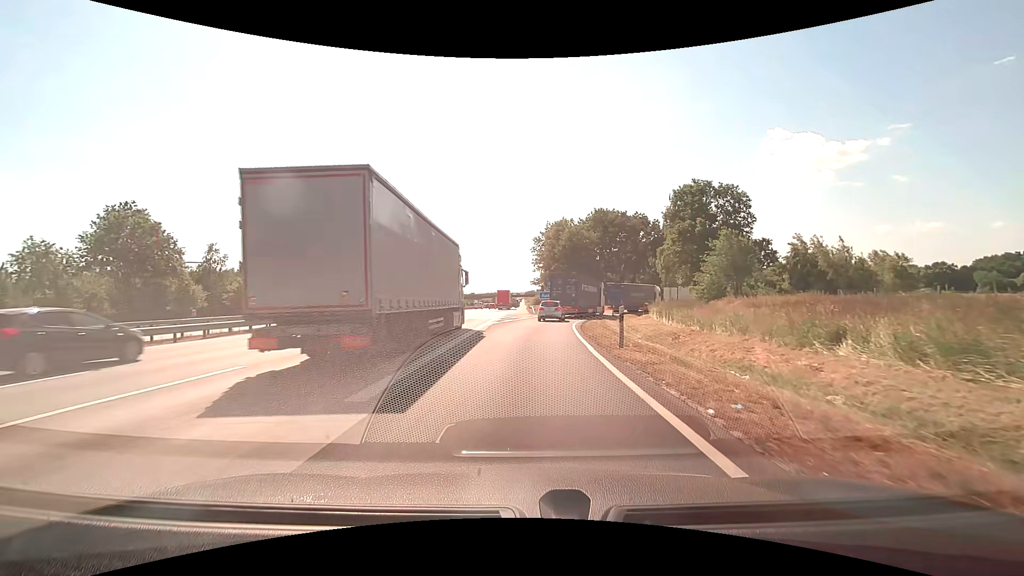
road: motorway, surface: concrete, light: Day
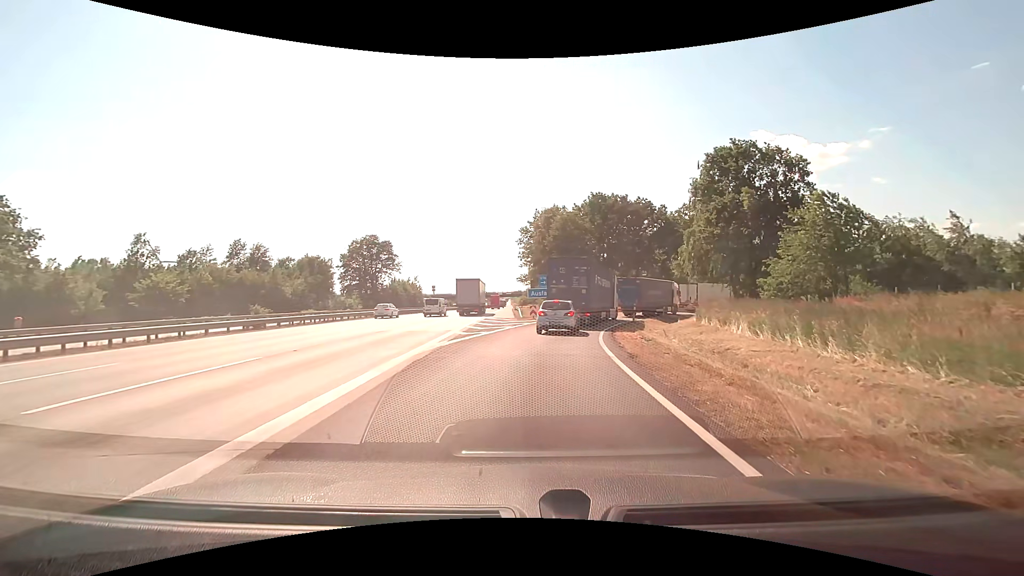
(+0.1, +15.6) m; +1°
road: motorway_link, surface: asphalt
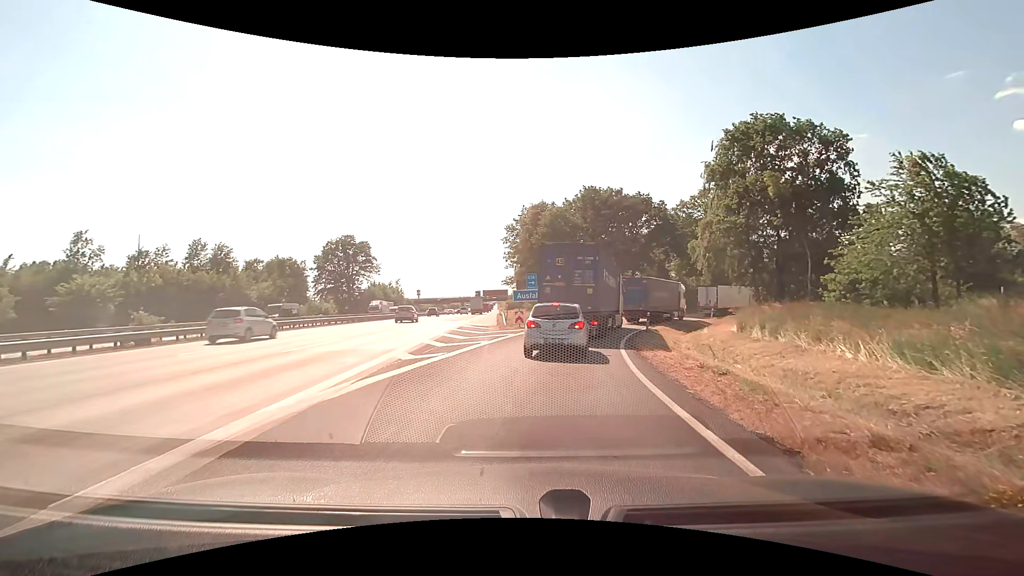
(+0.1, +7.9) m; +1°
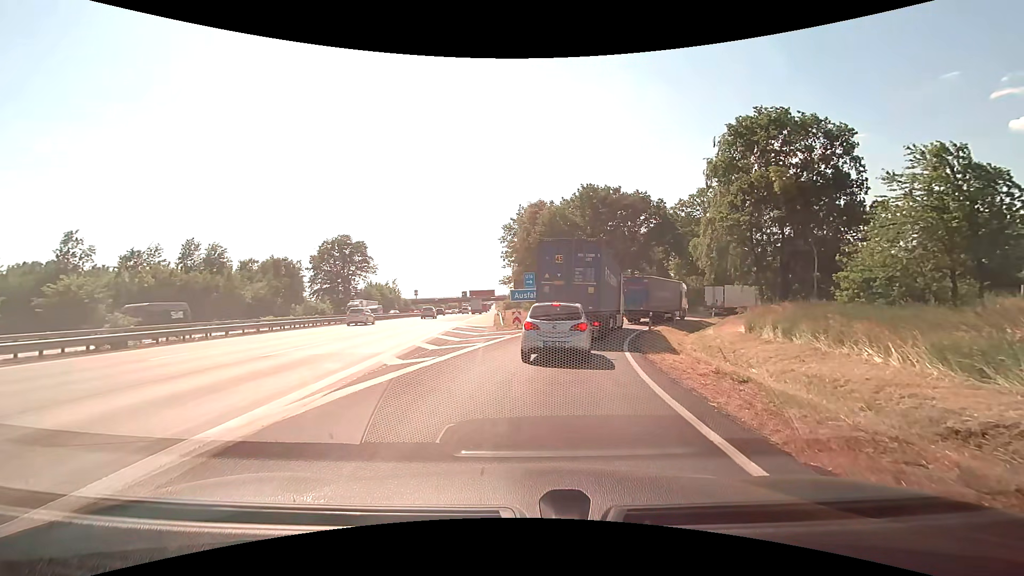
(0.0, +1.1) m; 0°
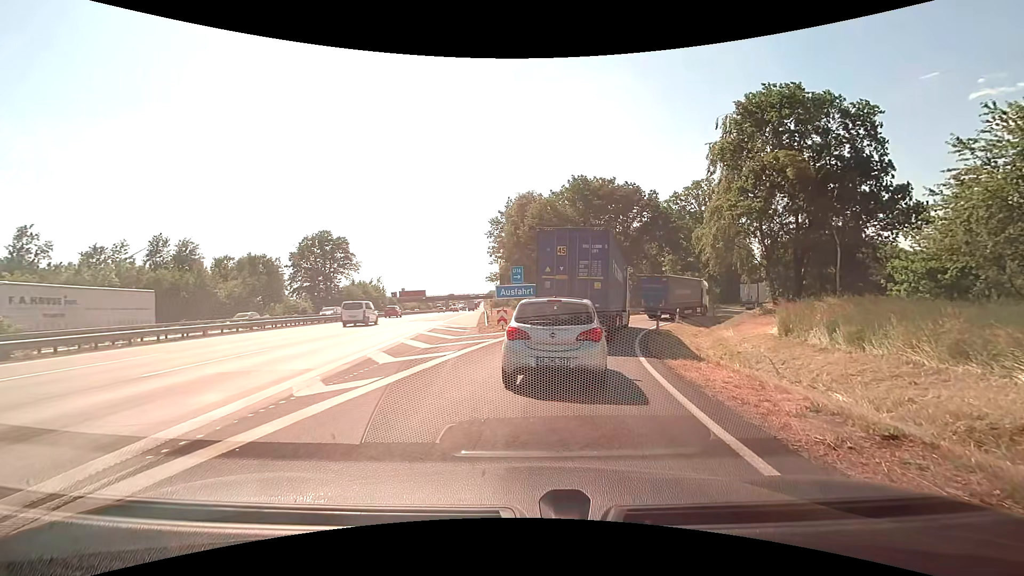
(0.0, +4.1) m; 0°
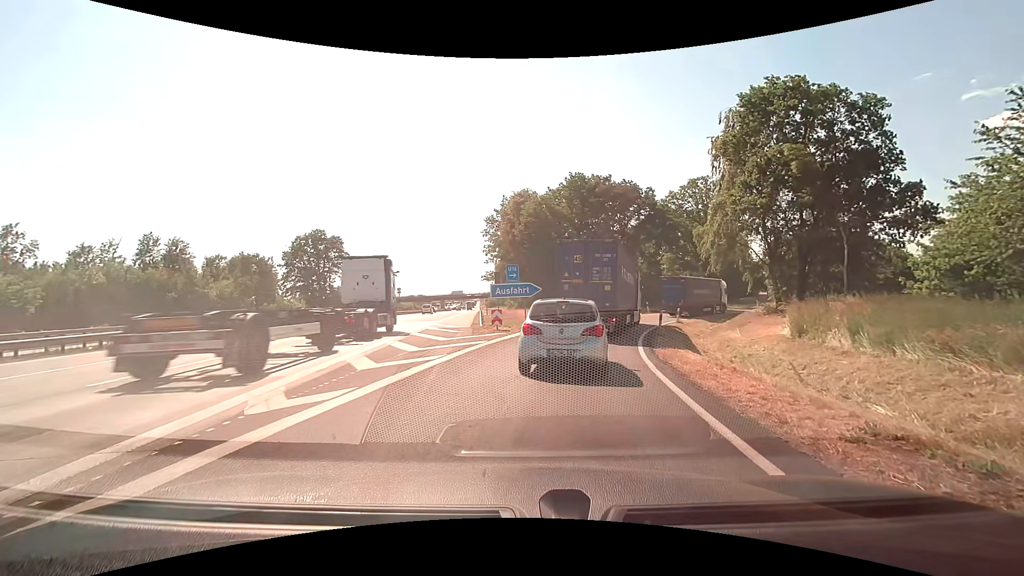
(0.0, +1.2) m; 0°
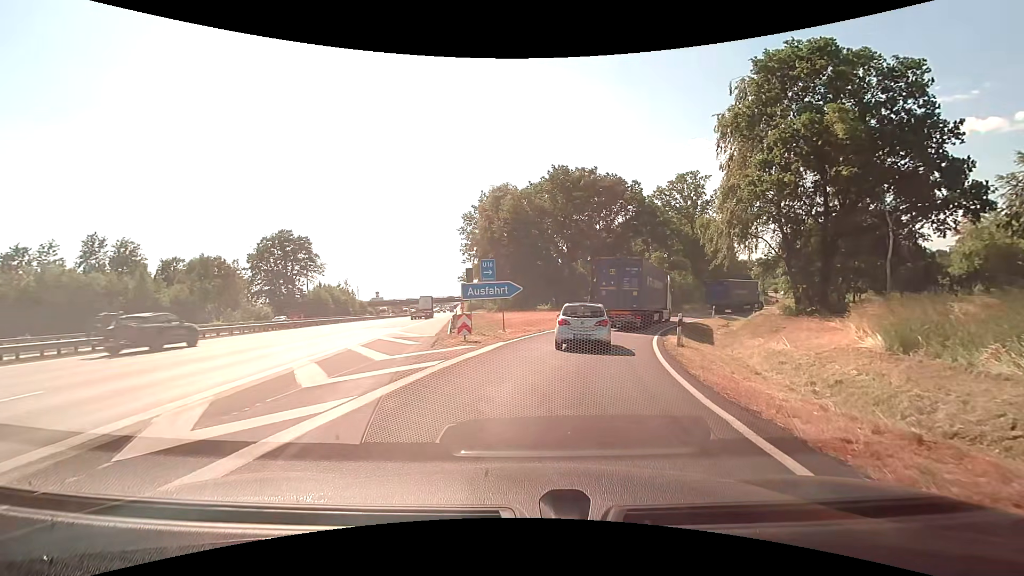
(+0.3, +5.9) m; +4°
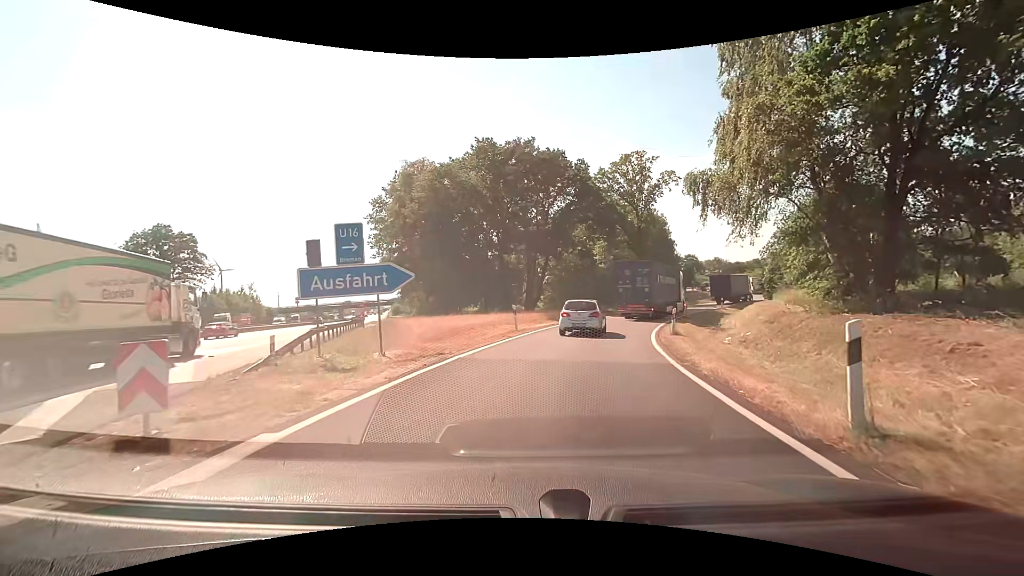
(+0.8, +12.7) m; +8°
(0, +10) (+2, +20) (+4, +30) (+7, +39) (+12, +48) (+17, +57) (+22, +65) (+27, +74) (+33, +82) (+38, +91) m
